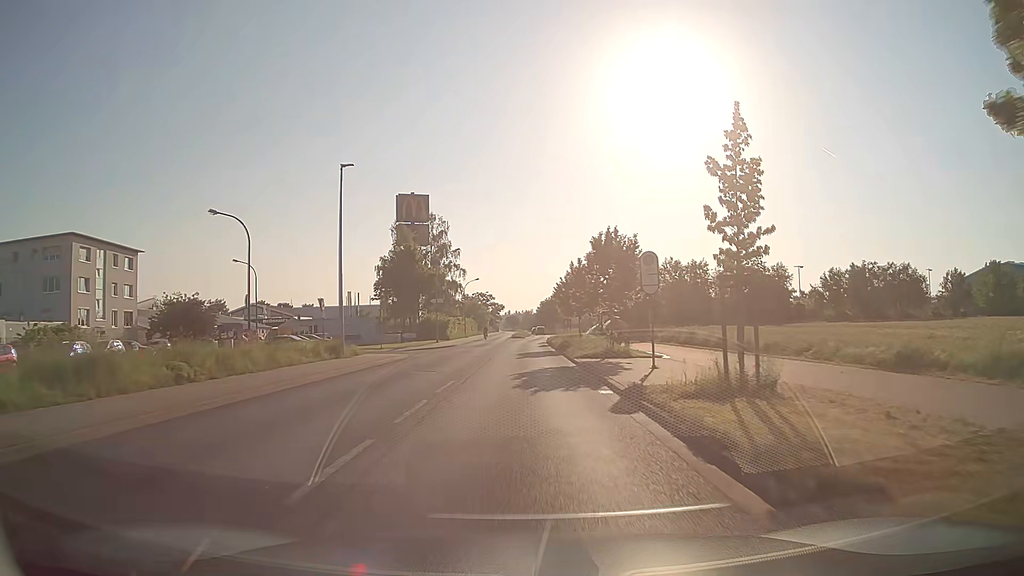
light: Day
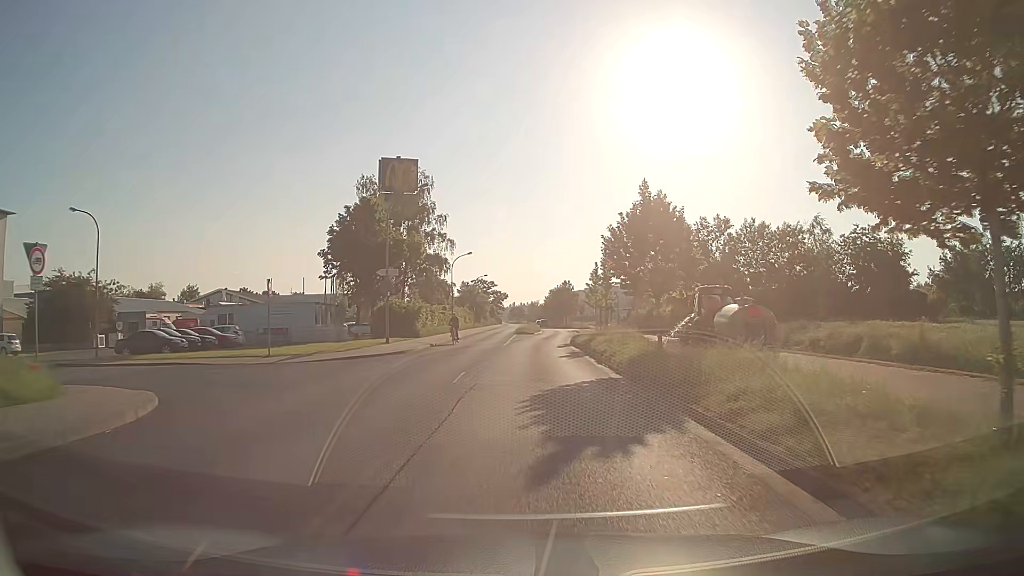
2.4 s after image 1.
(-0.2, +23.4) m; 0°
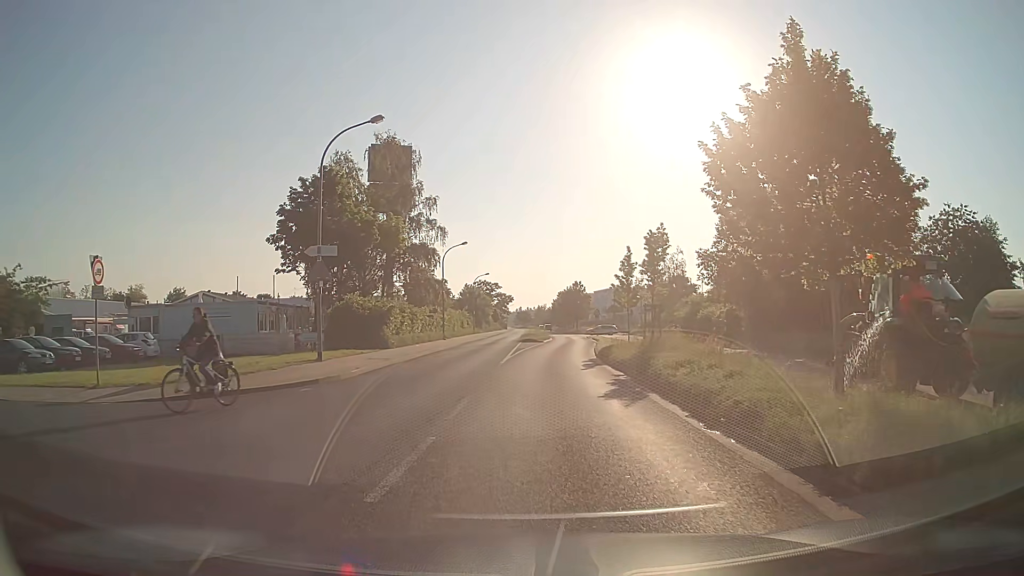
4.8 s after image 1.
(+0.1, +11.5) m; 0°
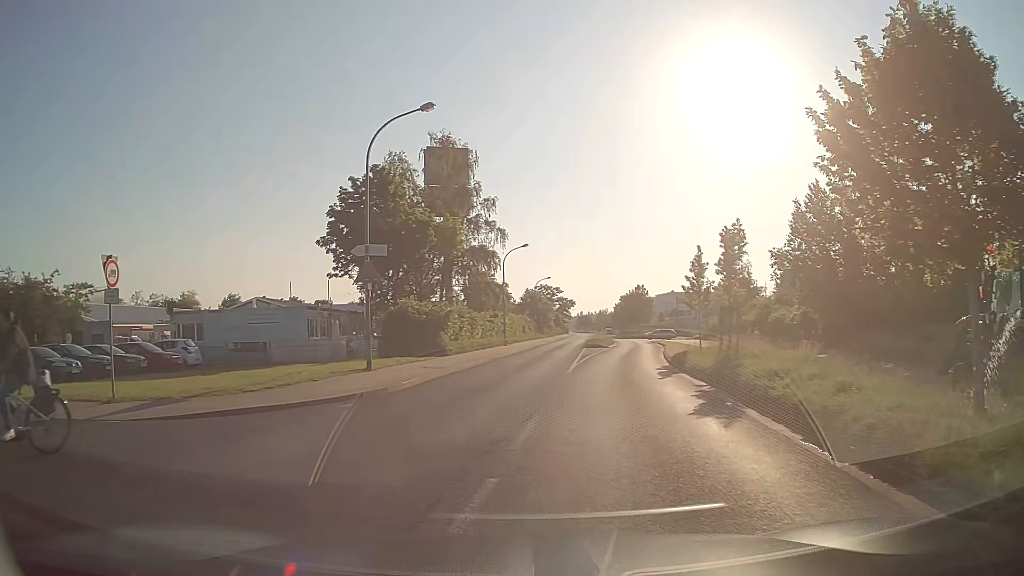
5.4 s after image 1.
(-0.1, +1.9) m; -5°
